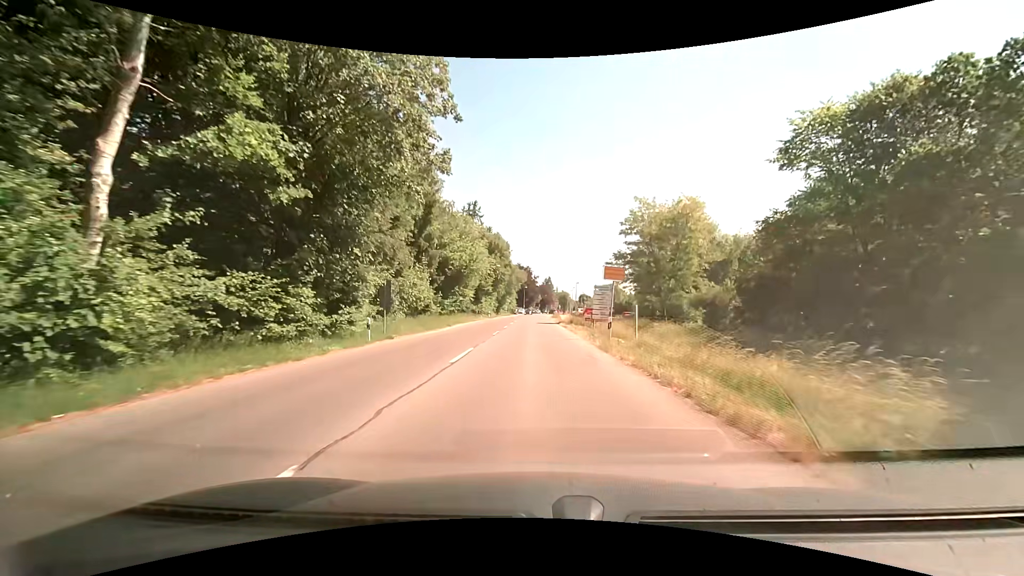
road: tertiary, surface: asphalt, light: Day
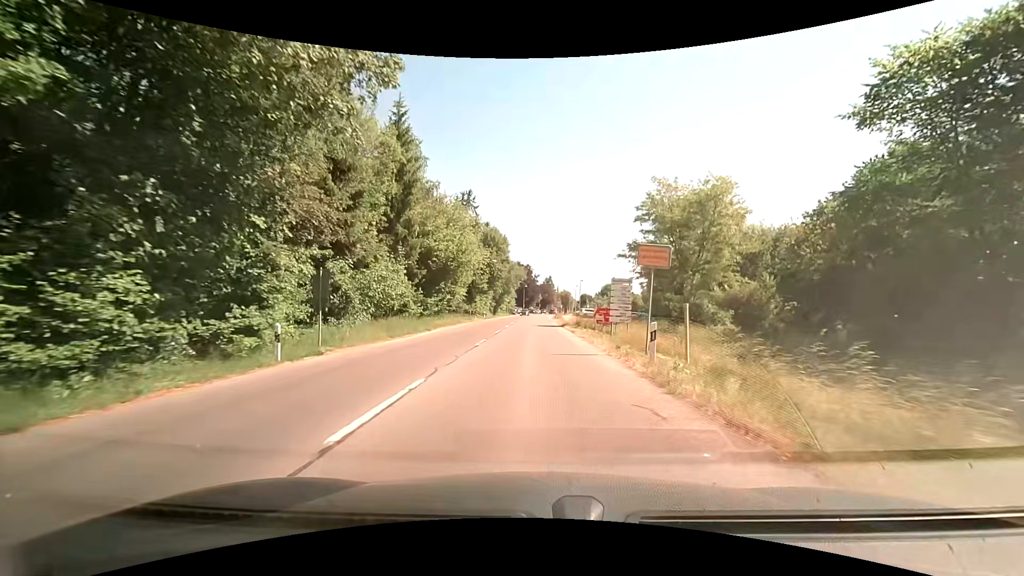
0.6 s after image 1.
(0.0, +7.3) m; -1°
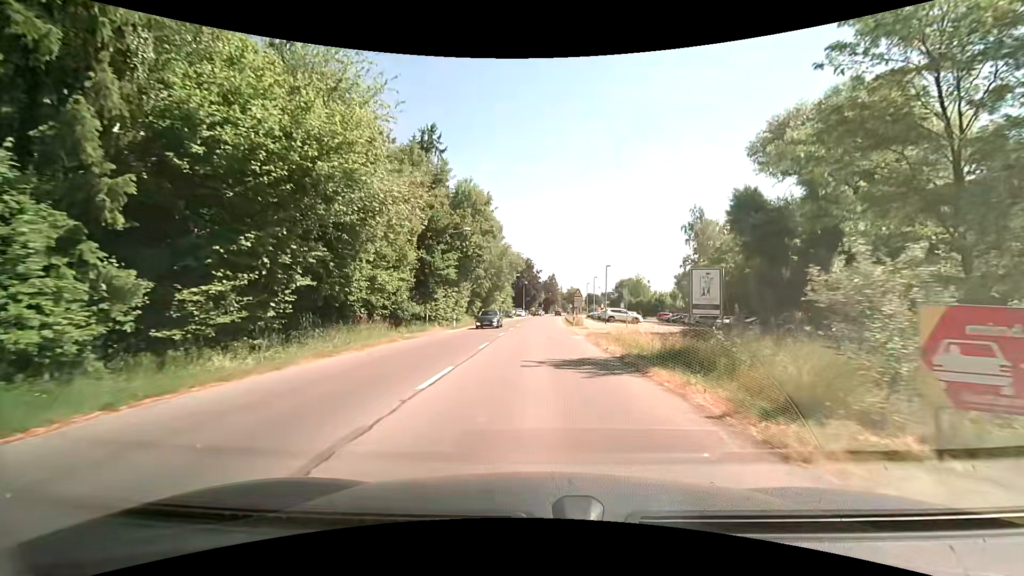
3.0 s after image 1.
(0.0, +27.0) m; 0°
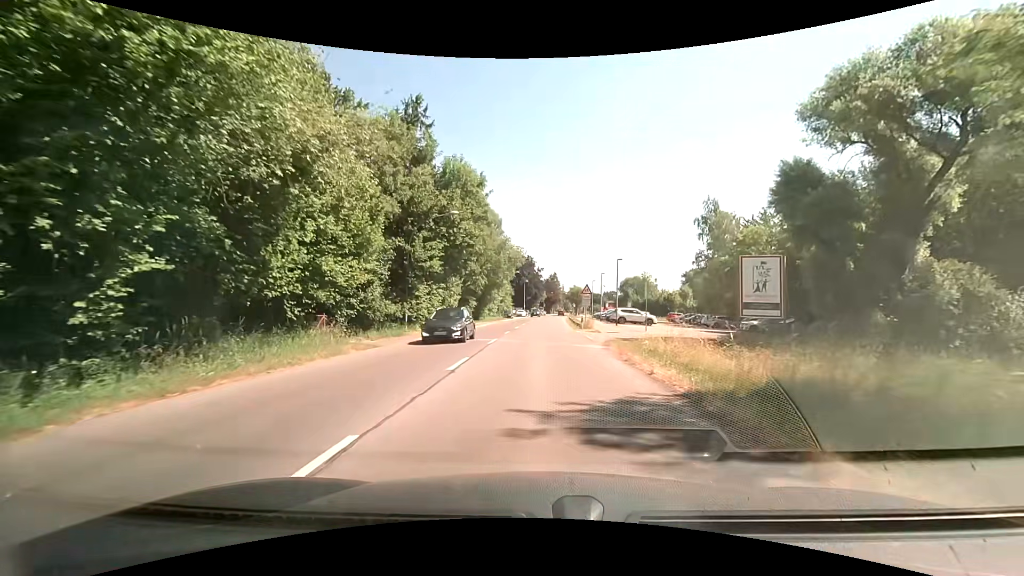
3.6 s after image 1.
(0.0, +6.3) m; 0°
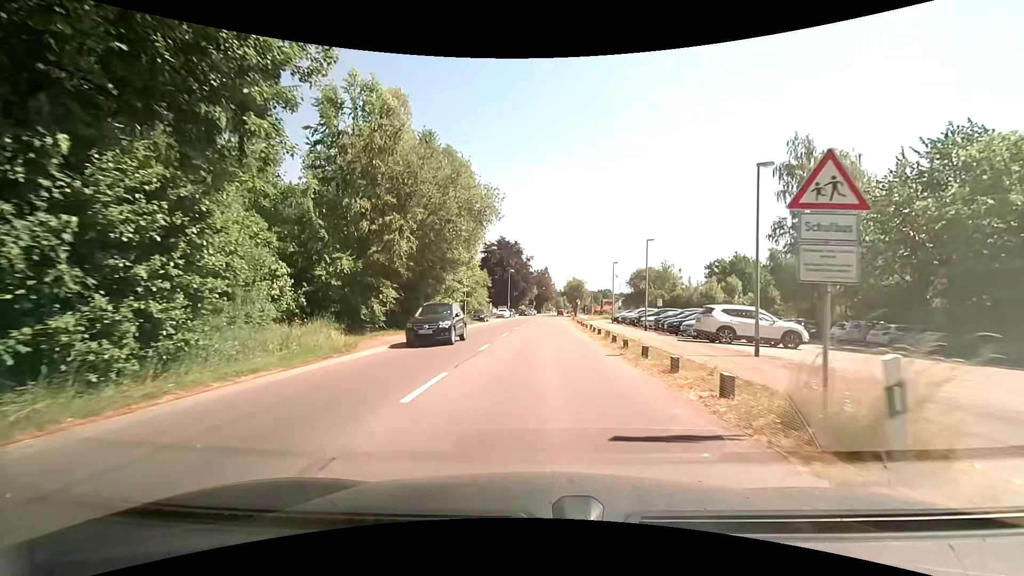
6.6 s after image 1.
(0.0, +30.2) m; +1°
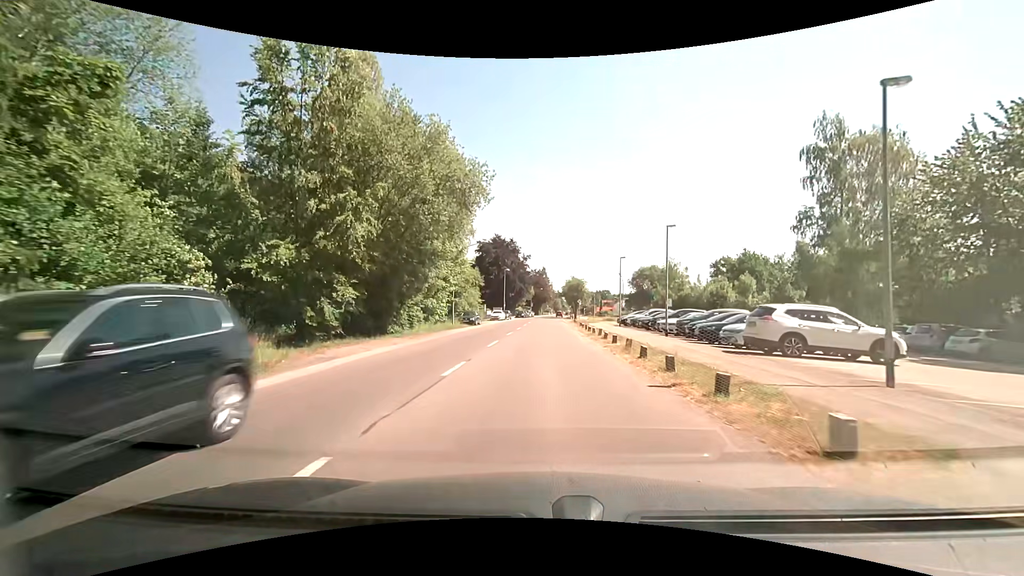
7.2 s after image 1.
(+0.1, +5.9) m; +1°
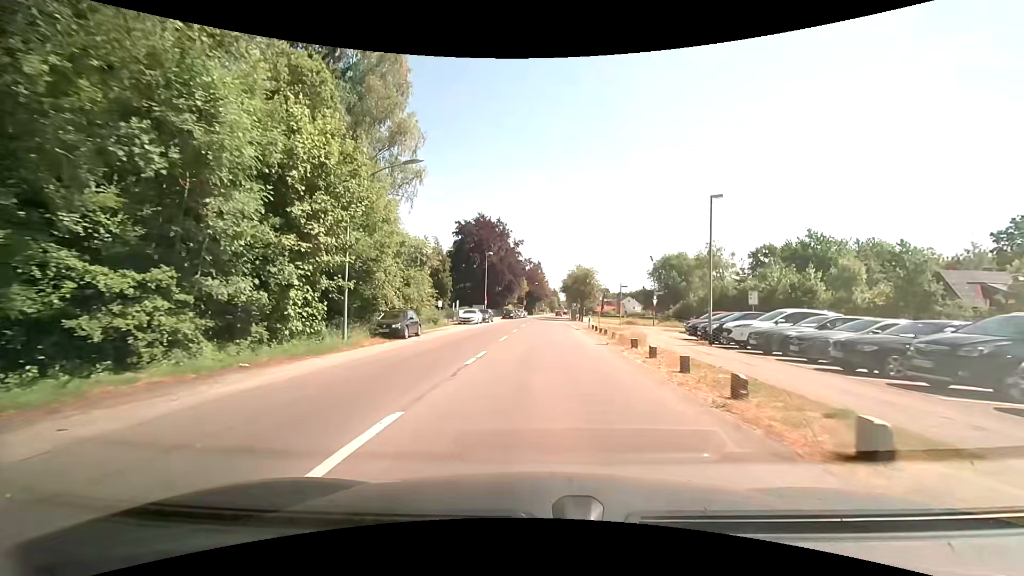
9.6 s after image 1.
(0.0, +24.4) m; +1°
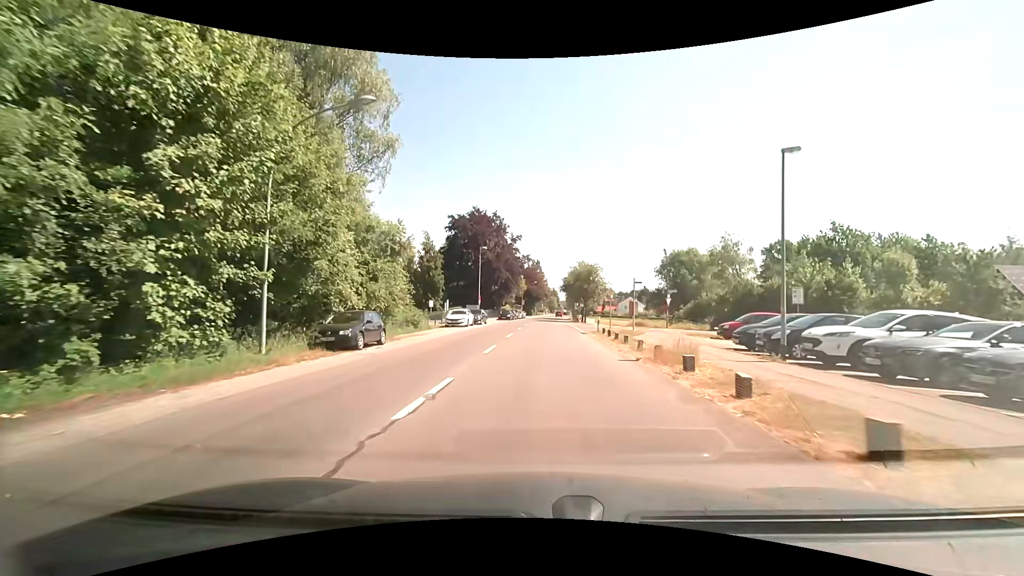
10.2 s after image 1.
(0.0, +6.1) m; -1°
(0, +10) (0, +20) (+1, +30) (+4, +39) (+12, +43) (+21, +39) (+30, +33) (+39, +28) (+47, +23) (+56, +18) m
